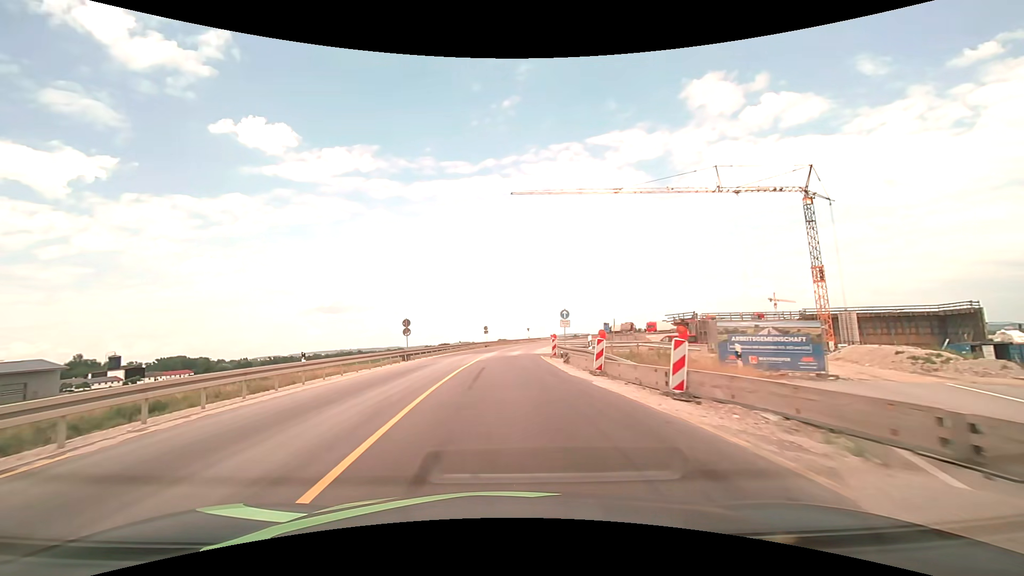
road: unclassified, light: Day
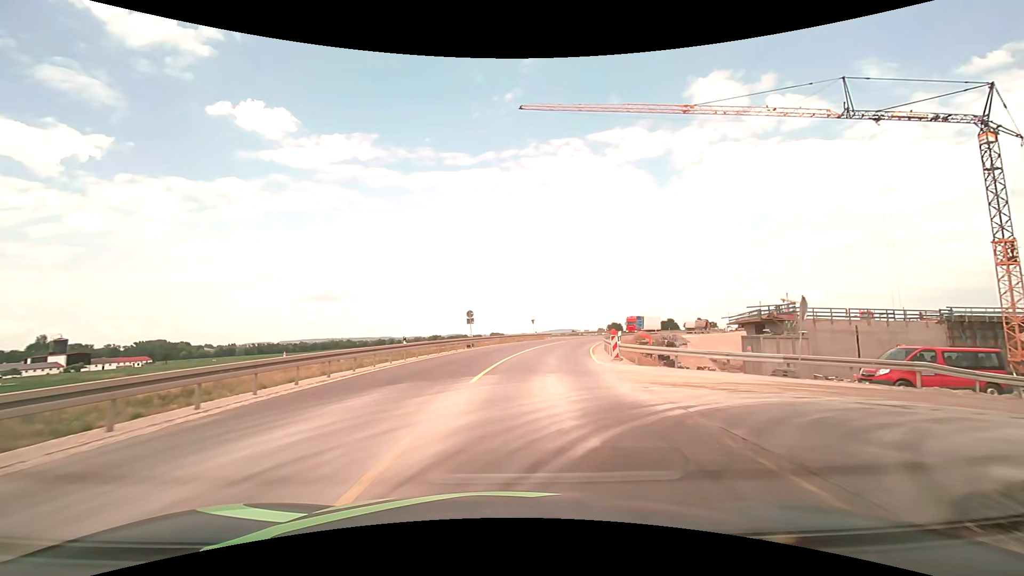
(-1.1, +30.2) m; 0°
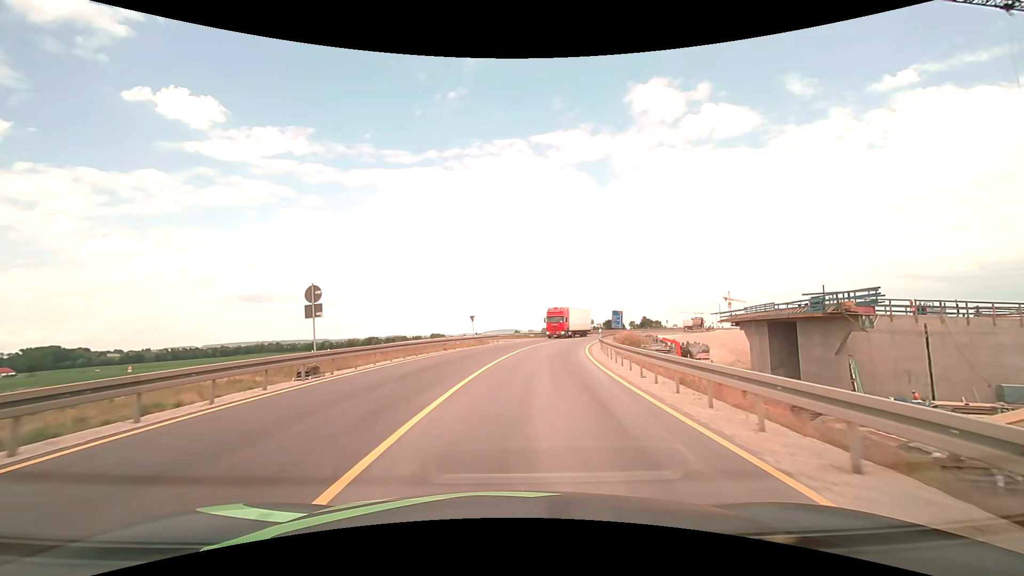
(+1.2, +22.8) m; +6°
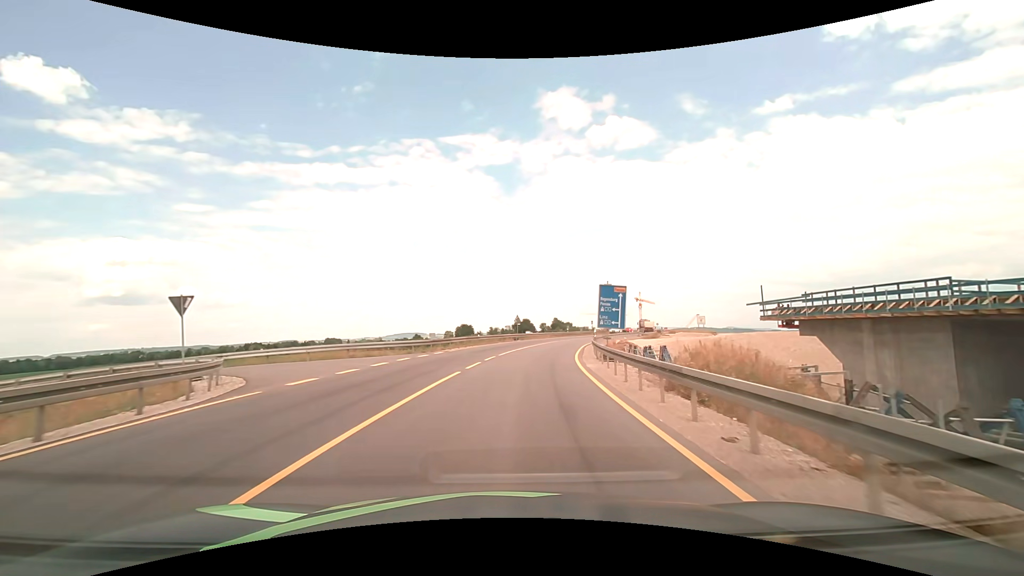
(+3.8, +37.8) m; +11°
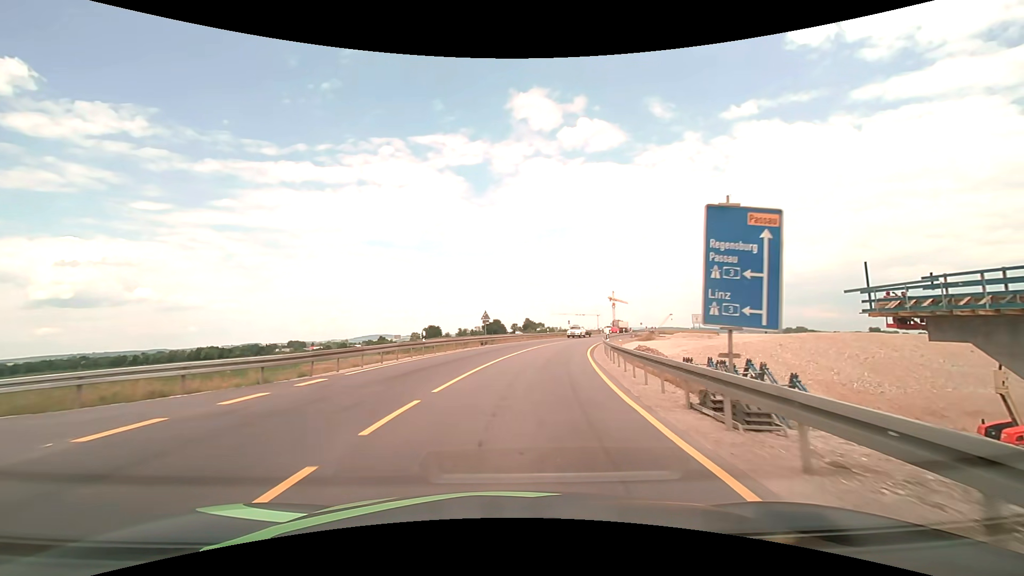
(+0.5, +15.2) m; +4°
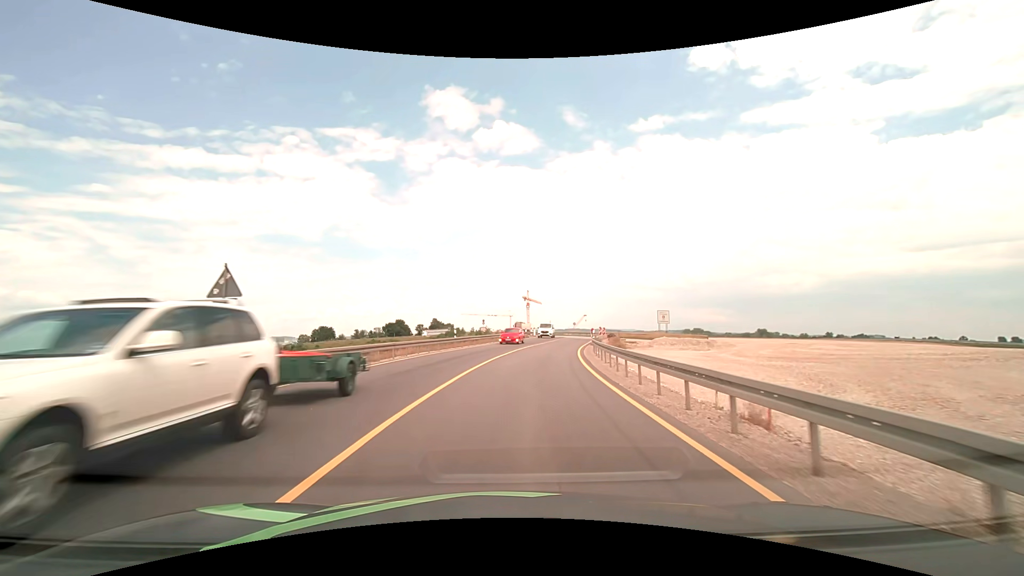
(+2.3, +30.4) m; +10°
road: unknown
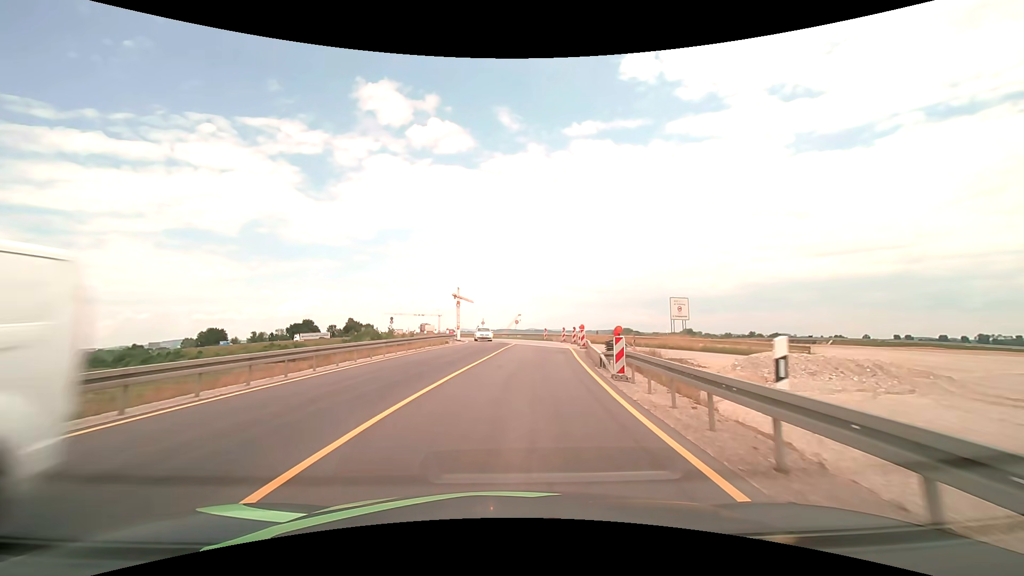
(+2.3, +30.4) m; +8°
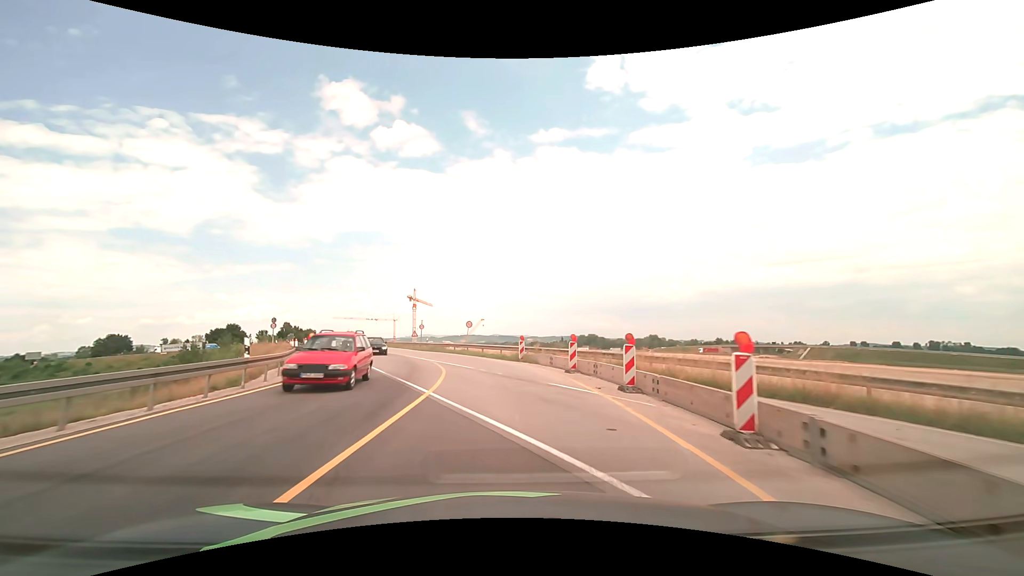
(+1.5, +30.4) m; +4°
(0, +10) (-1, +20) (-3, +30) (-6, +39) (-9, +49) (-13, +58) (-16, +67) (-20, +77) (-23, +86) (-27, +96) m
